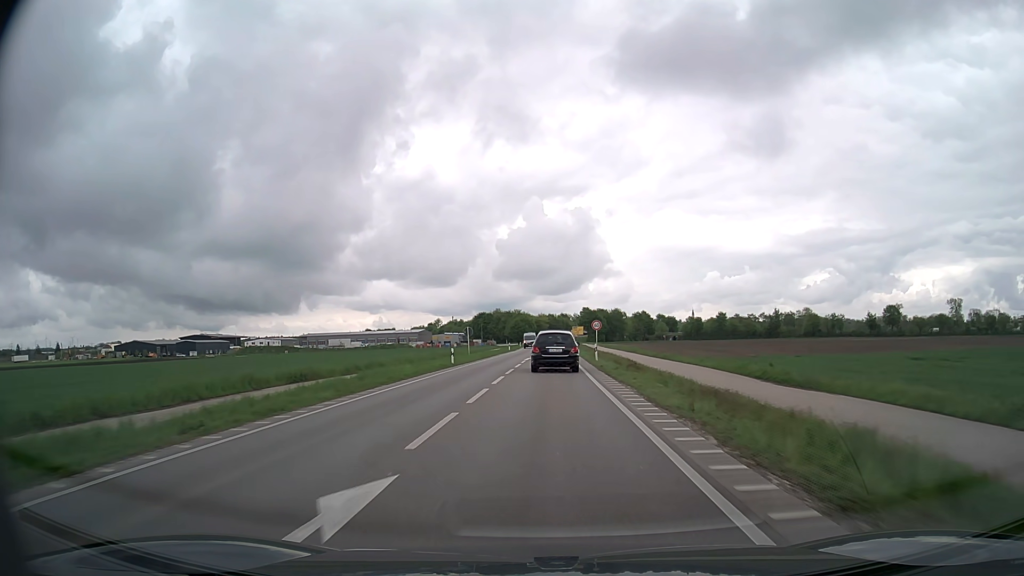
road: primary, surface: asphalt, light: Day
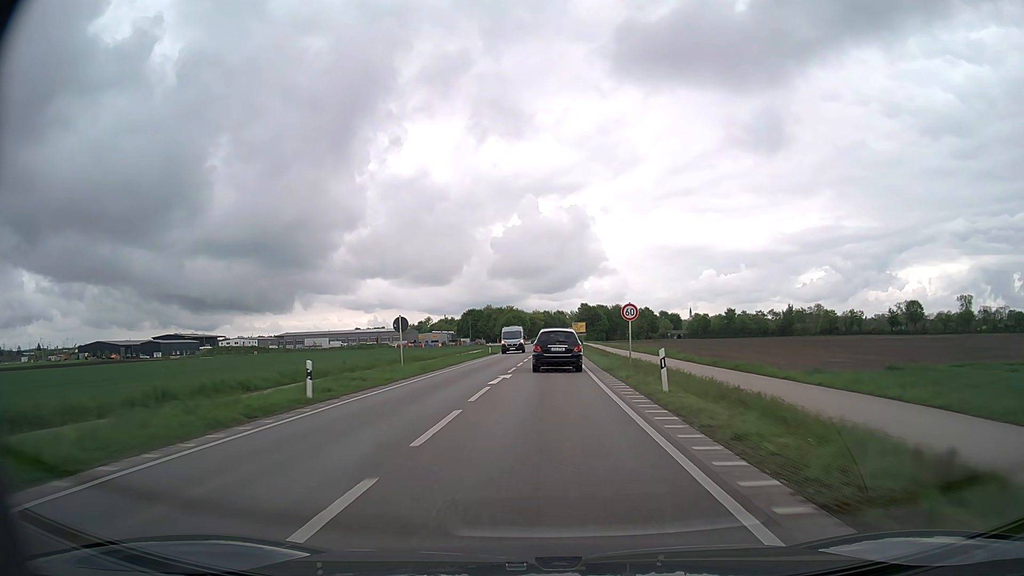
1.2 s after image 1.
(+0.1, +24.0) m; 0°
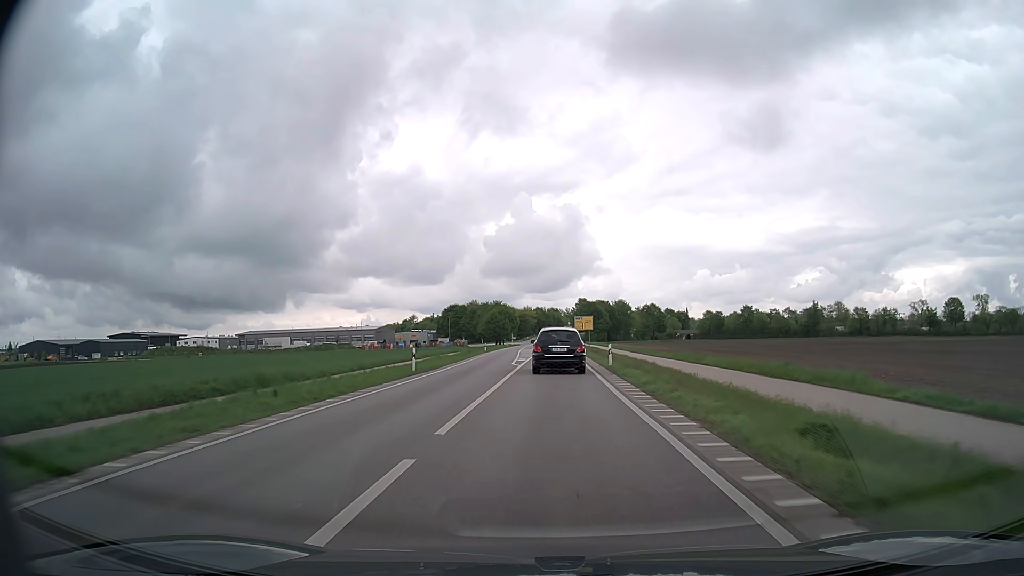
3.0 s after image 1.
(+0.2, +34.8) m; 0°
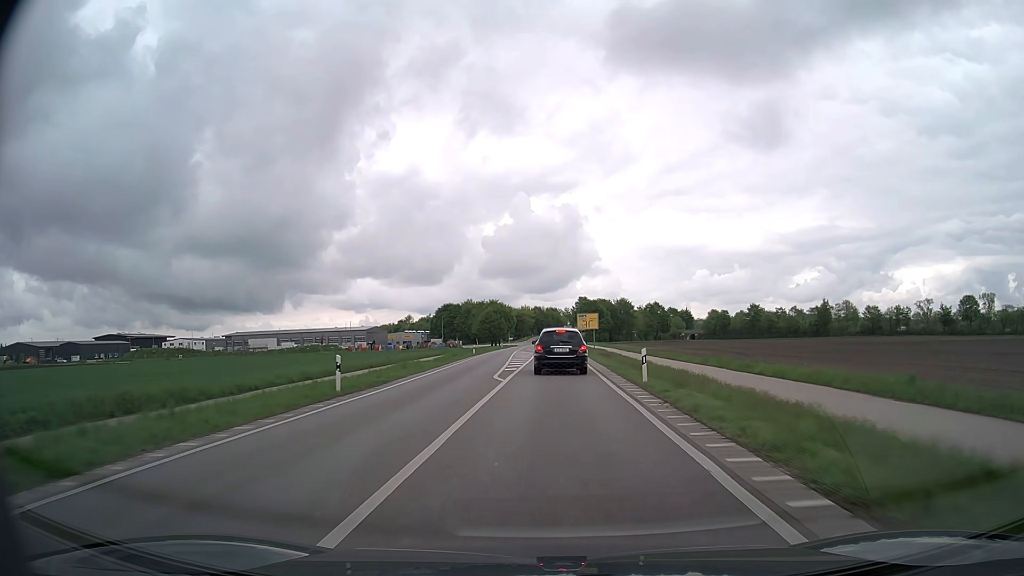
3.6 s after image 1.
(0.0, +11.0) m; 0°
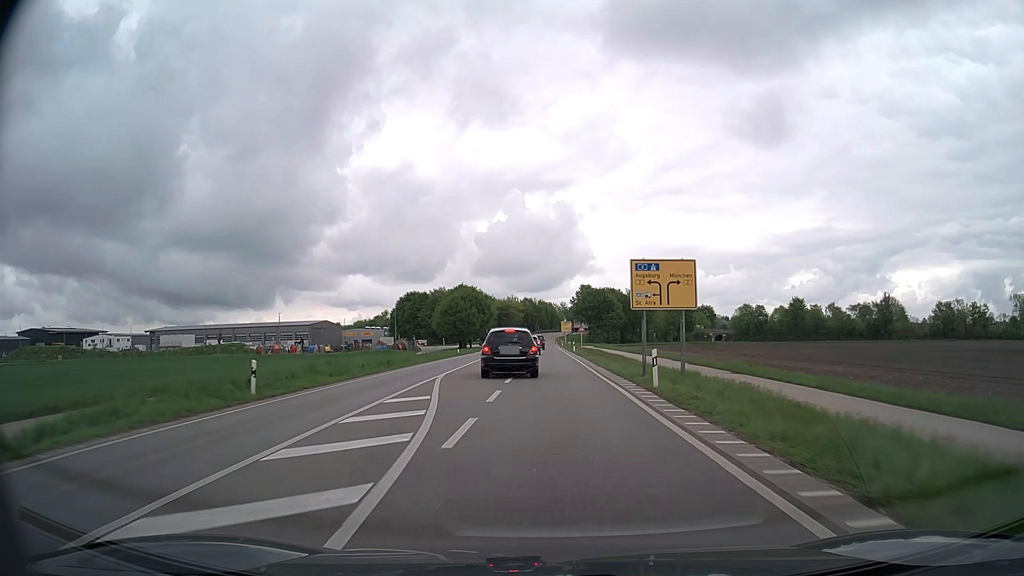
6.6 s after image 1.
(+0.2, +51.8) m; 0°
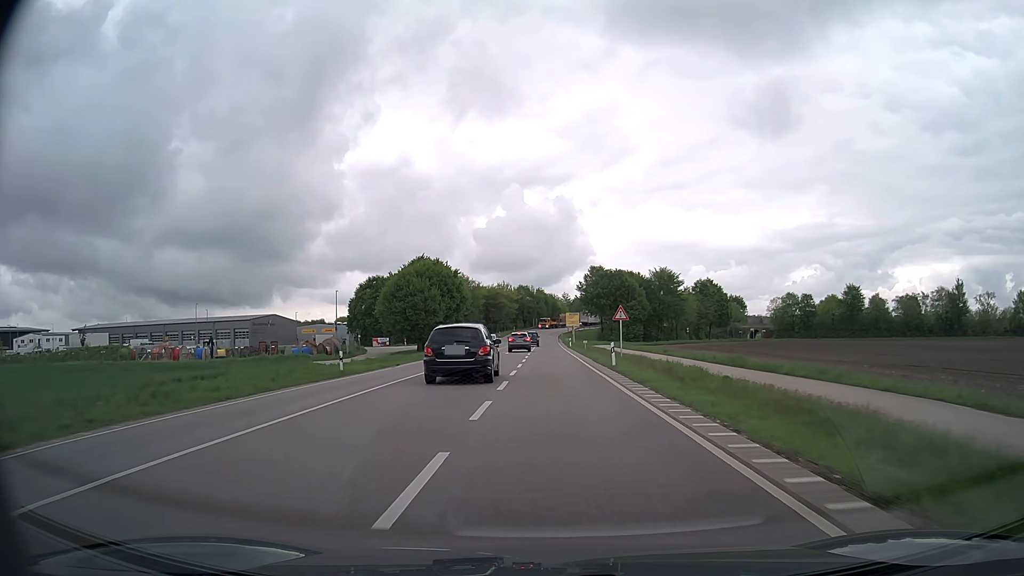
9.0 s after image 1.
(0.0, +39.6) m; 0°
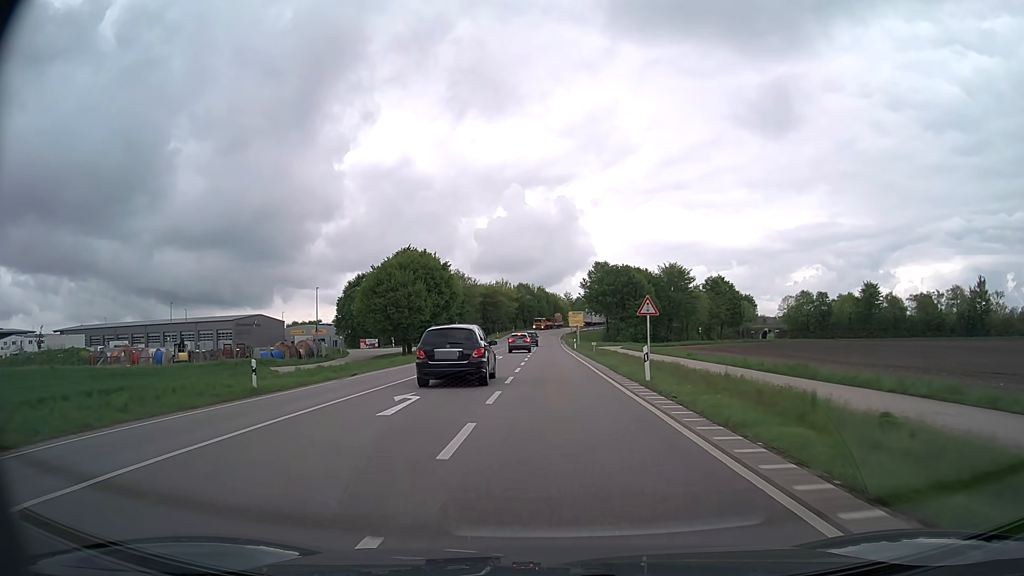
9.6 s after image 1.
(0.0, +9.2) m; 0°
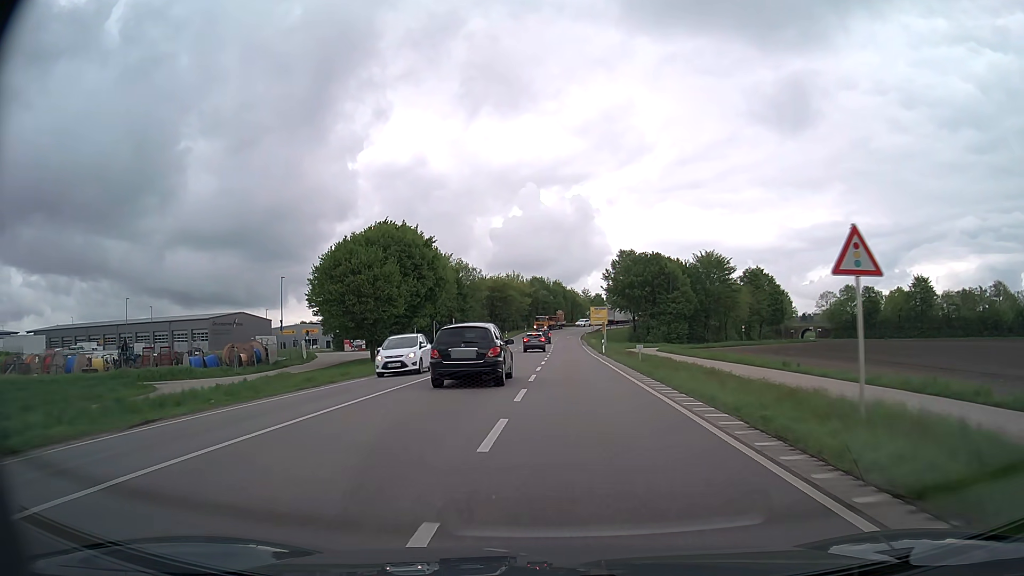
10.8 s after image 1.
(-0.2, +17.5) m; -1°
(0, +10) (0, +20) (-1, +30) (-1, +40) (-1, +50) (-1, +60) (-1, +70) (-1, +80) (-1, +90) (0, +100) m
